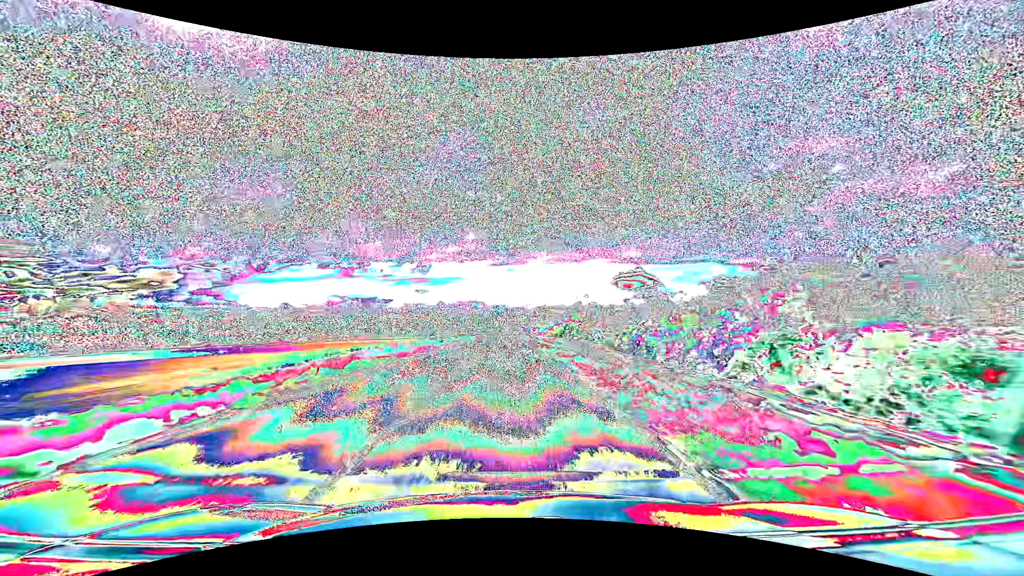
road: primary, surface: asphalt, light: Day
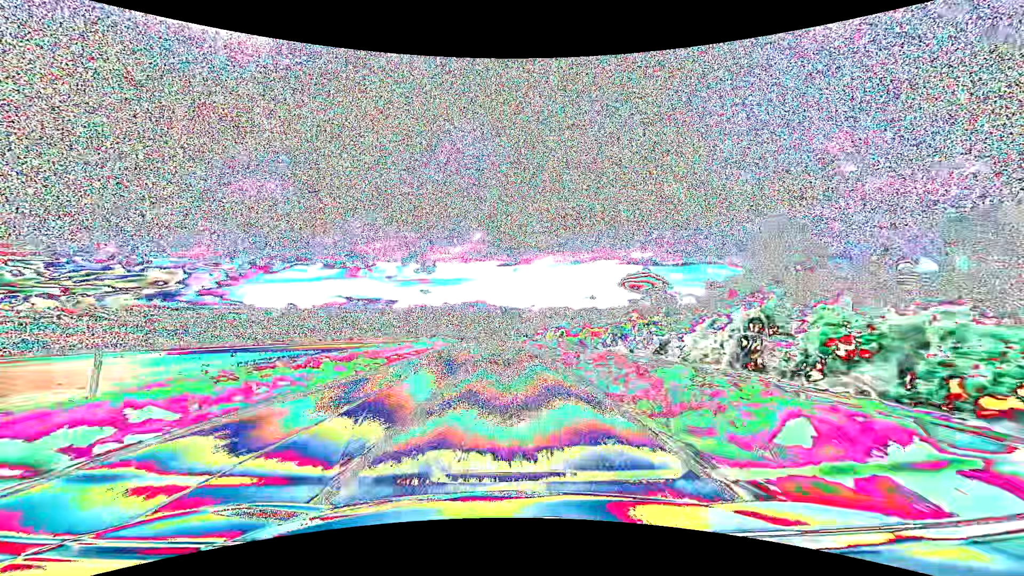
(-0.2, +63.0) m; -1°
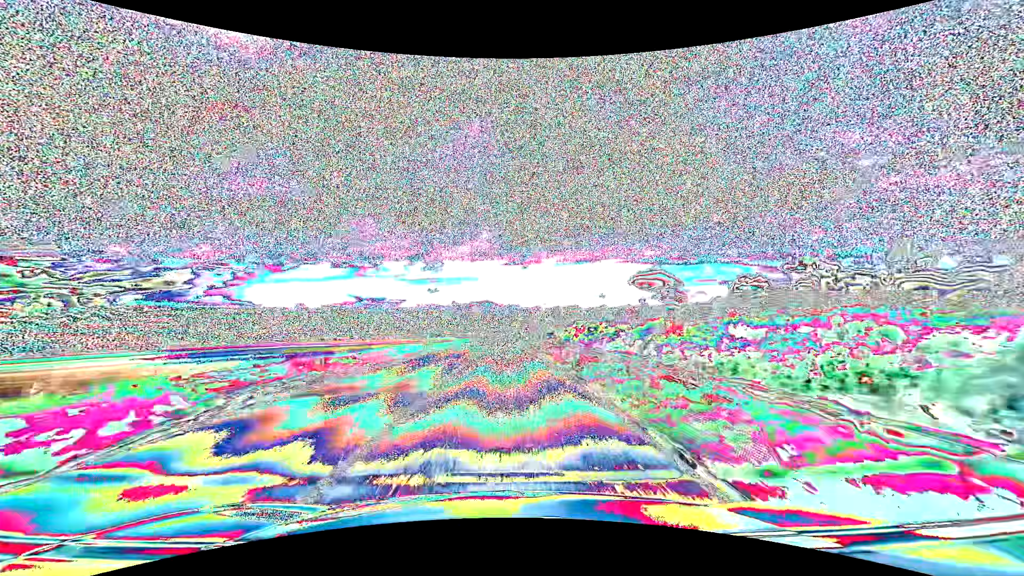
(-0.3, +47.4) m; -1°
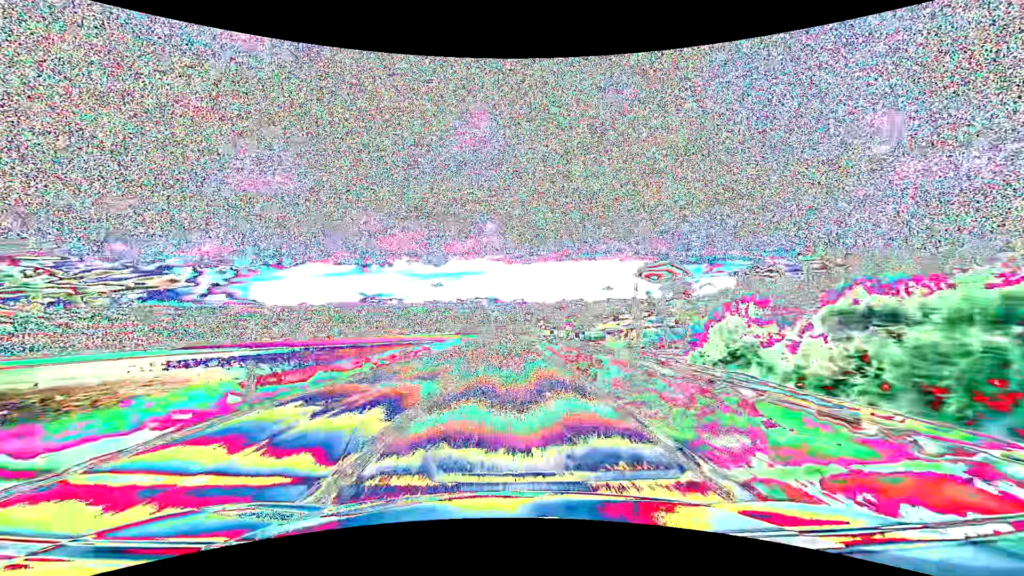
(-0.7, +79.1) m; -1°
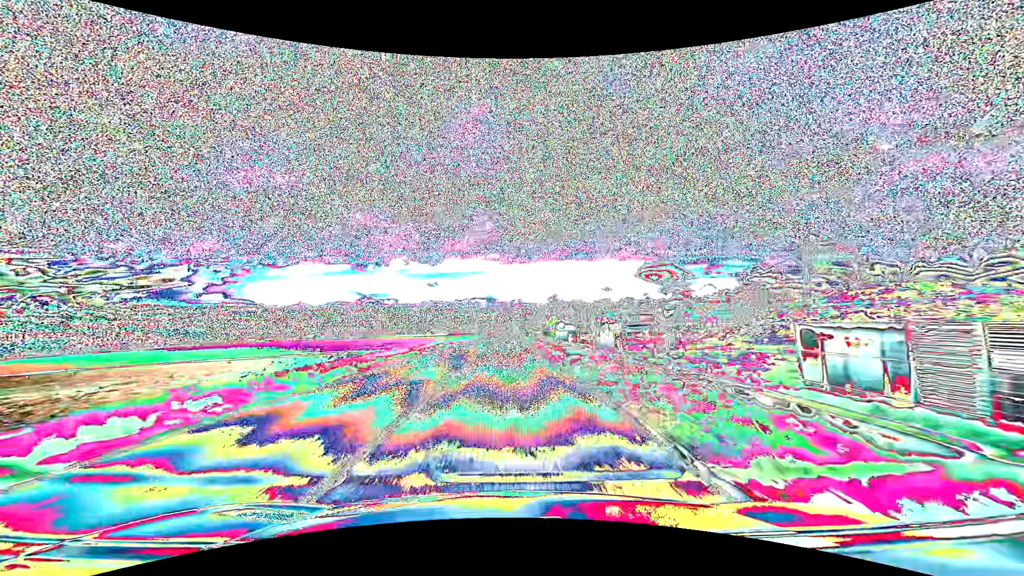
(+0.1, +63.5) m; 0°
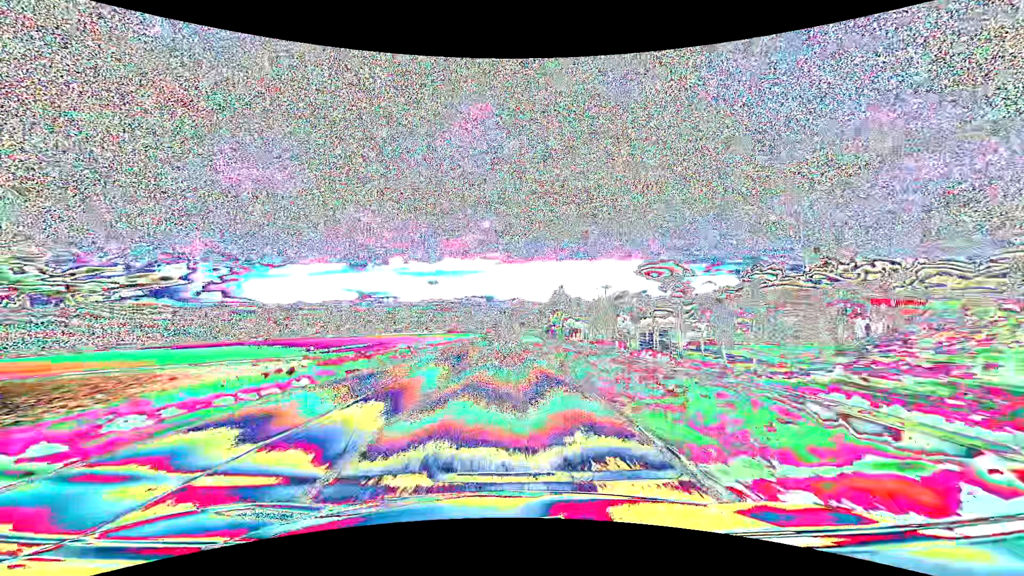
(0.0, +15.9) m; 0°
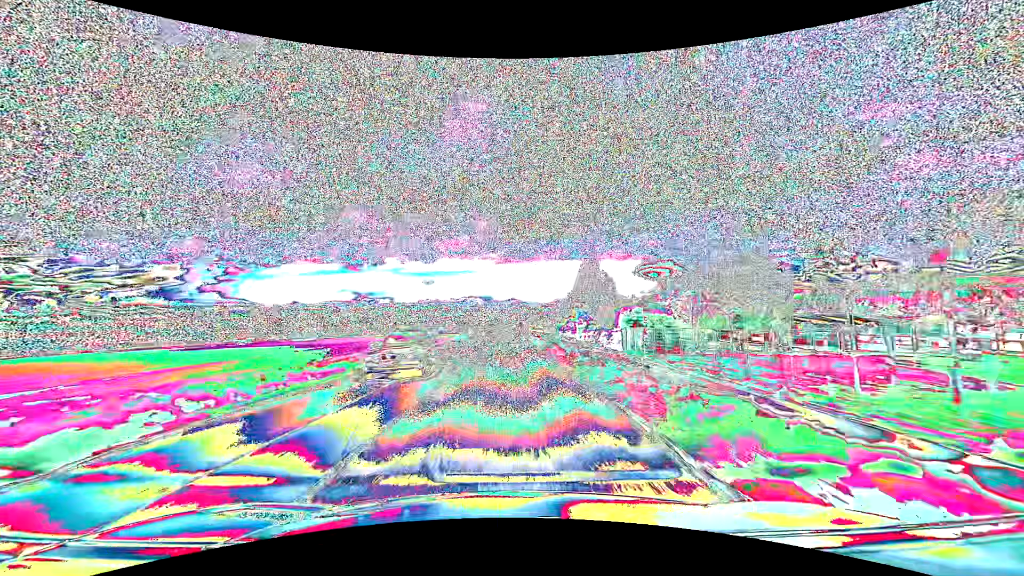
(0.0, +47.6) m; 0°
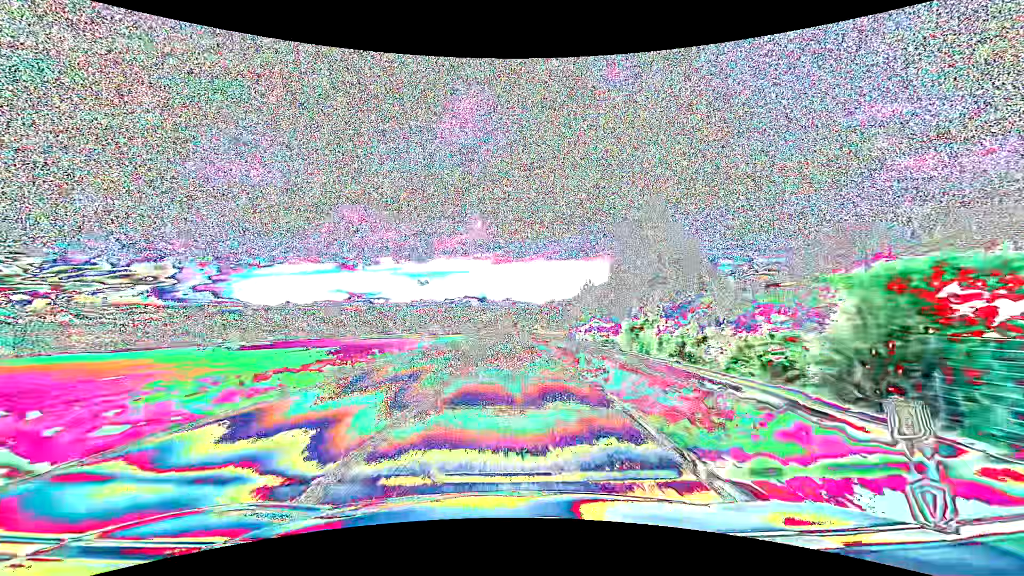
(+0.2, +31.7) m; +1°
(0, +10) (0, +20) (0, +30) (0, +40) (0, +50) (0, +60) (0, +70) (+1, +80) (+1, +90) (+1, +100) m
